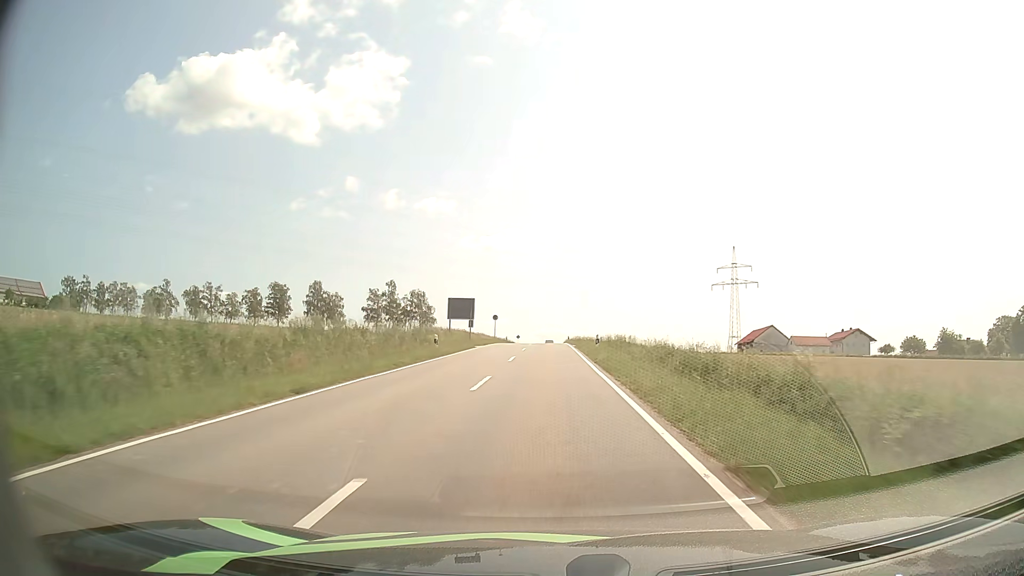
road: tertiary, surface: asphalt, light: Day
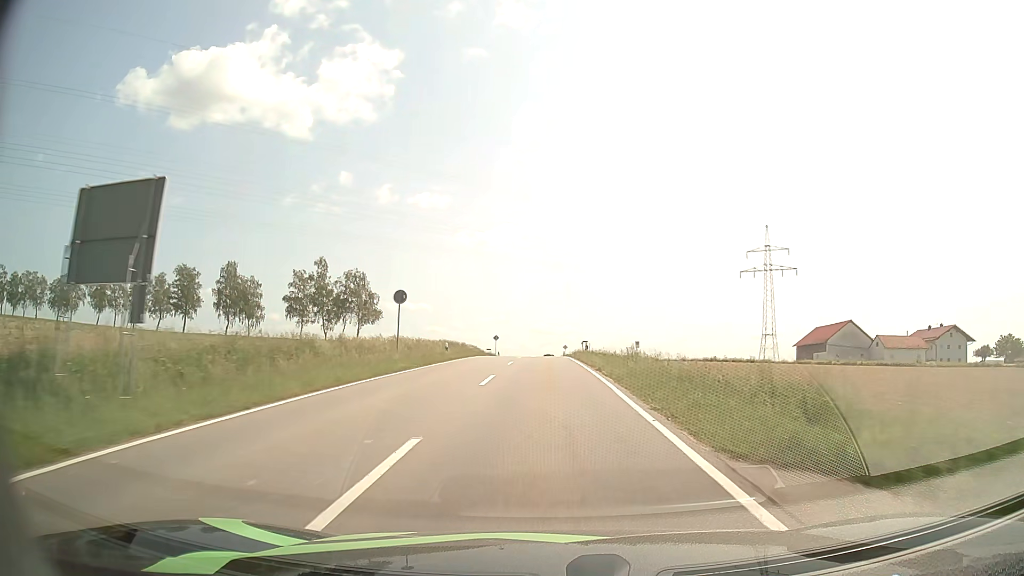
(+0.1, +47.2) m; +1°
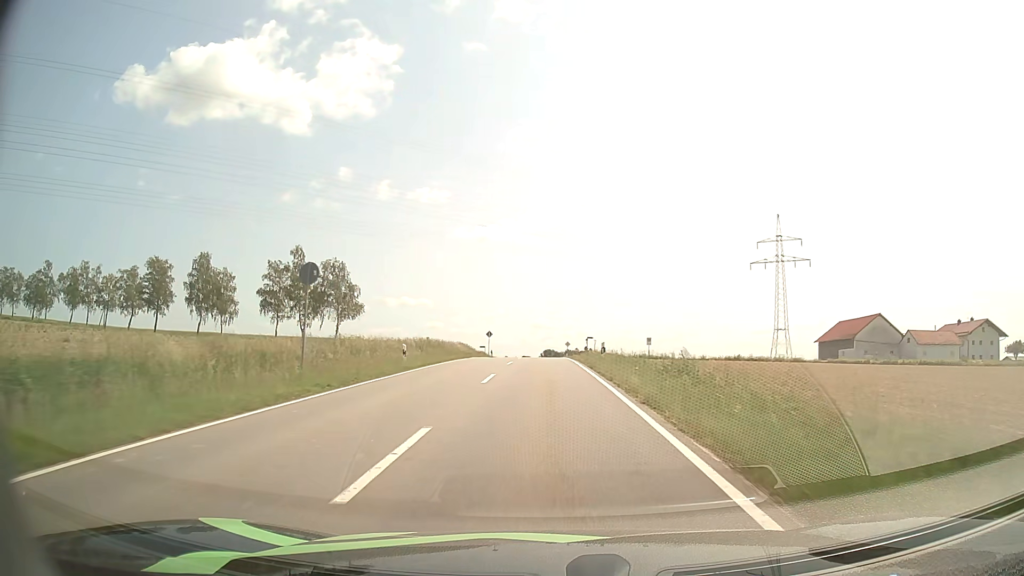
(0.0, +11.2) m; 0°
(0, +10) (0, +20) (0, +30) (0, +40) (0, +50) (0, +60) (0, +70) (0, +80) (0, +90) (-1, +100) m
